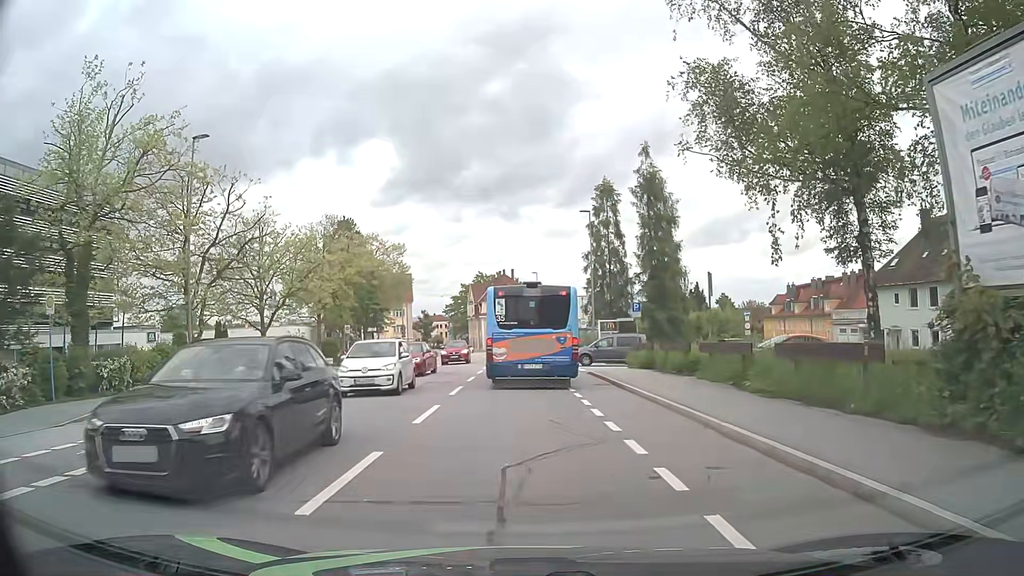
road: tertiary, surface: asphalt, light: Day
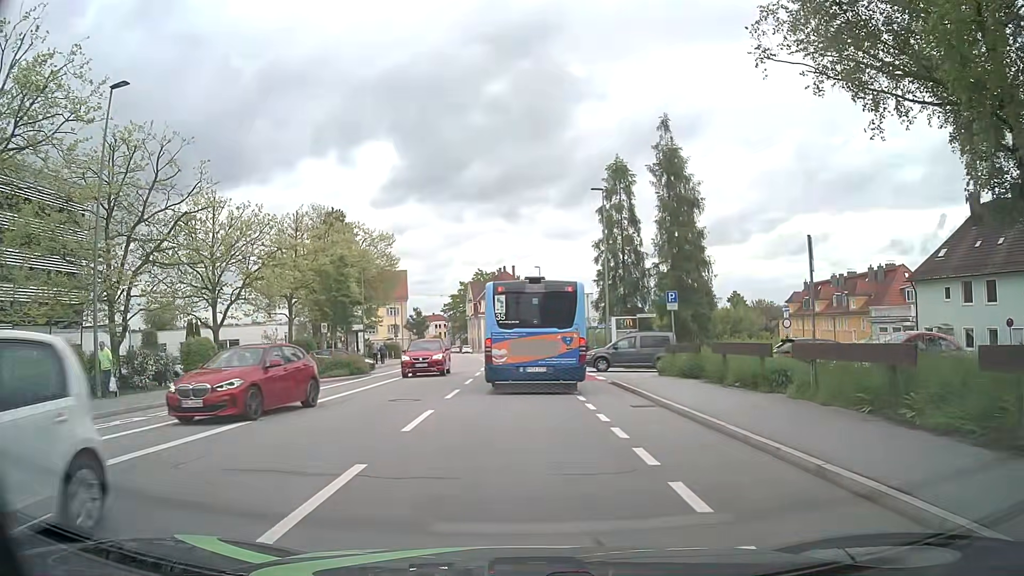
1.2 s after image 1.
(0.0, +6.9) m; 0°
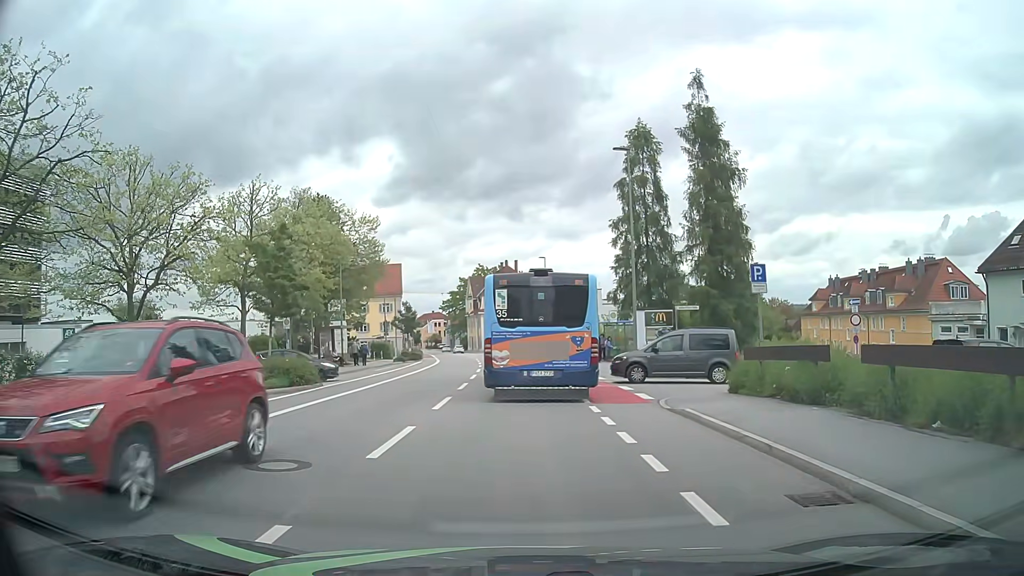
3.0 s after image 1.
(0.0, +8.4) m; 0°
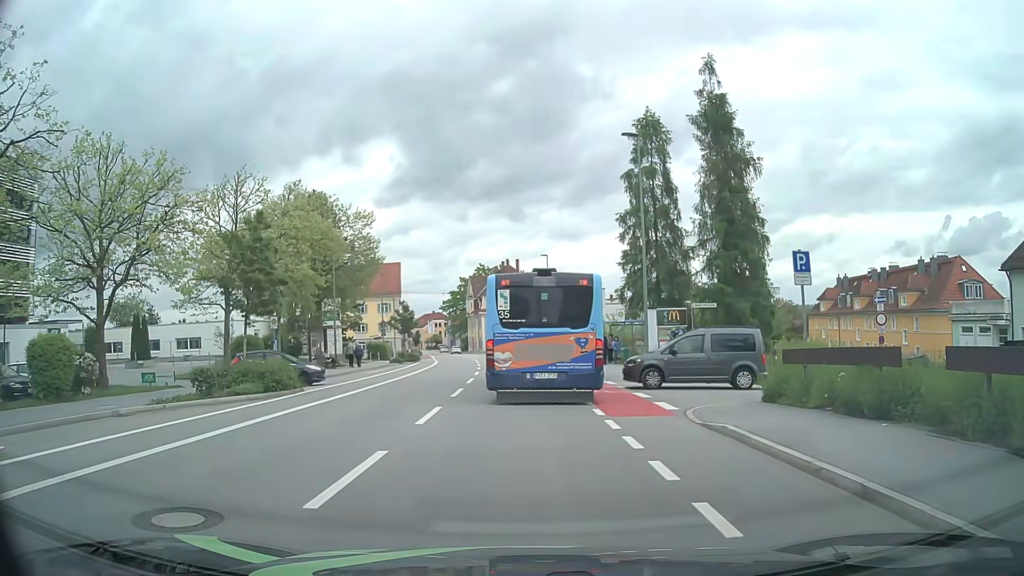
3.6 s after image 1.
(0.0, +2.4) m; -1°
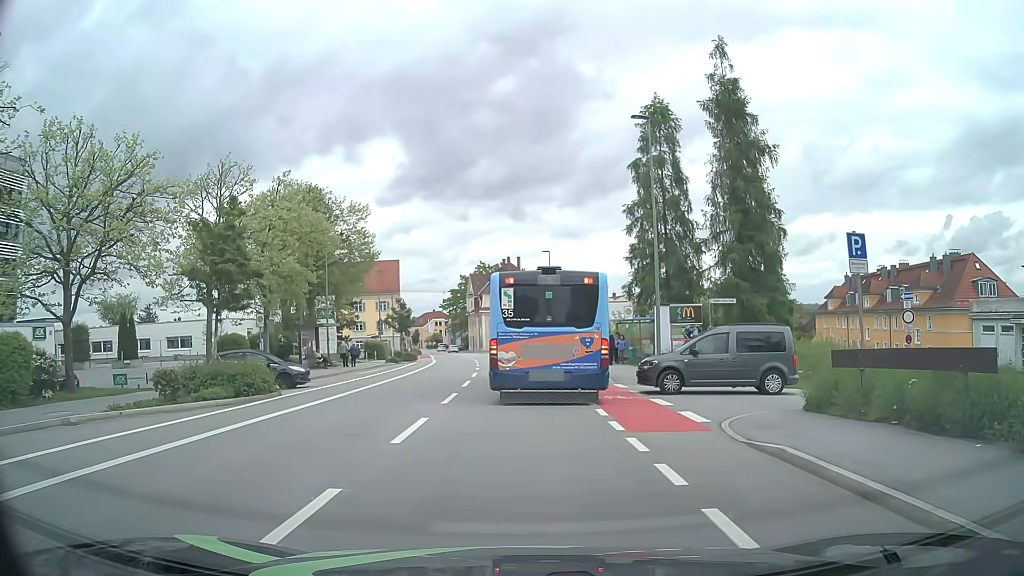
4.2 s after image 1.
(0.0, +2.3) m; -1°
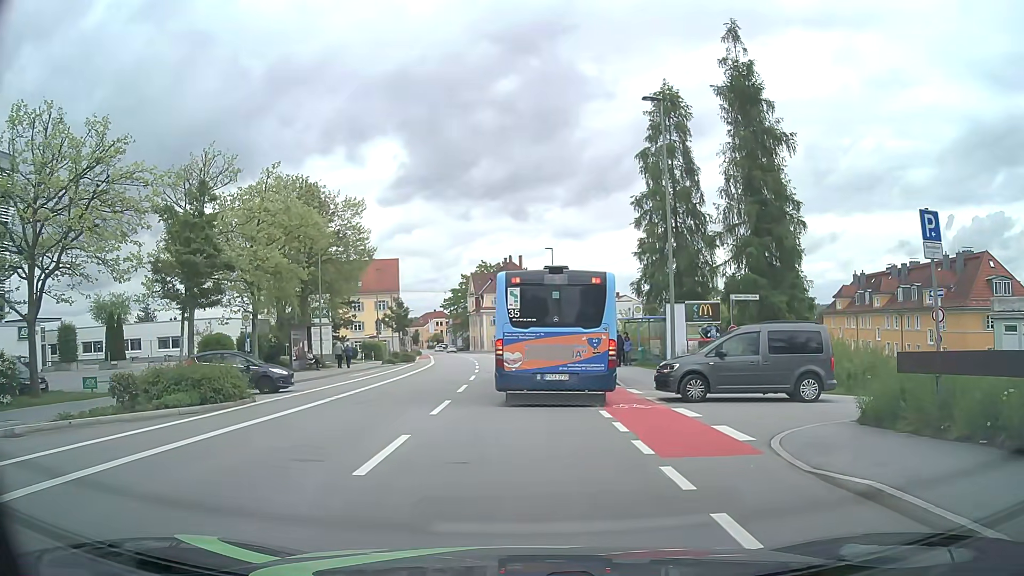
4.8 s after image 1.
(+0.1, +2.2) m; +1°
